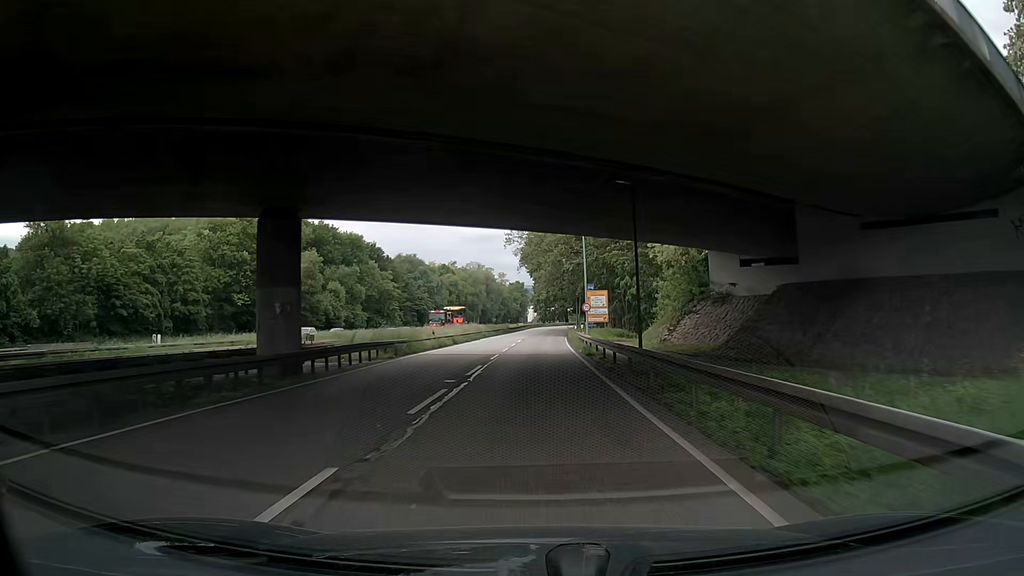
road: trunk_link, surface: asphalt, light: Day
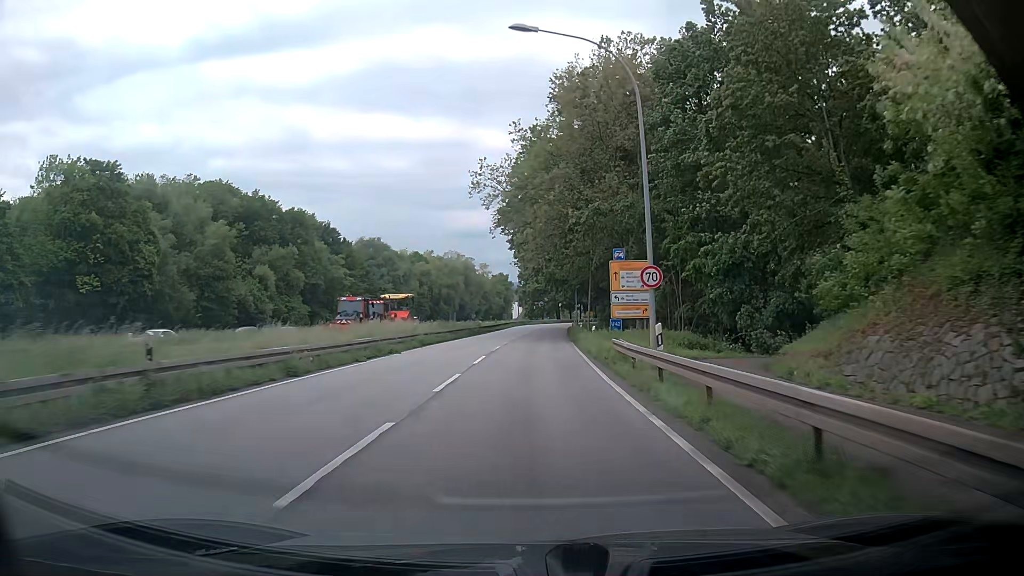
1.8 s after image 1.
(+1.1, +29.4) m; 0°
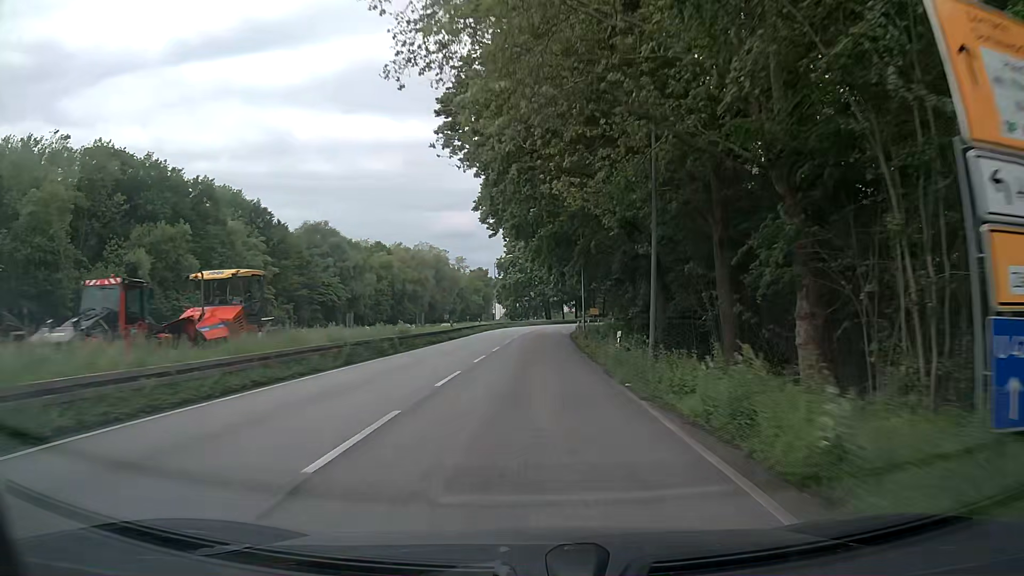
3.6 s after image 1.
(+0.8, +31.0) m; +3°
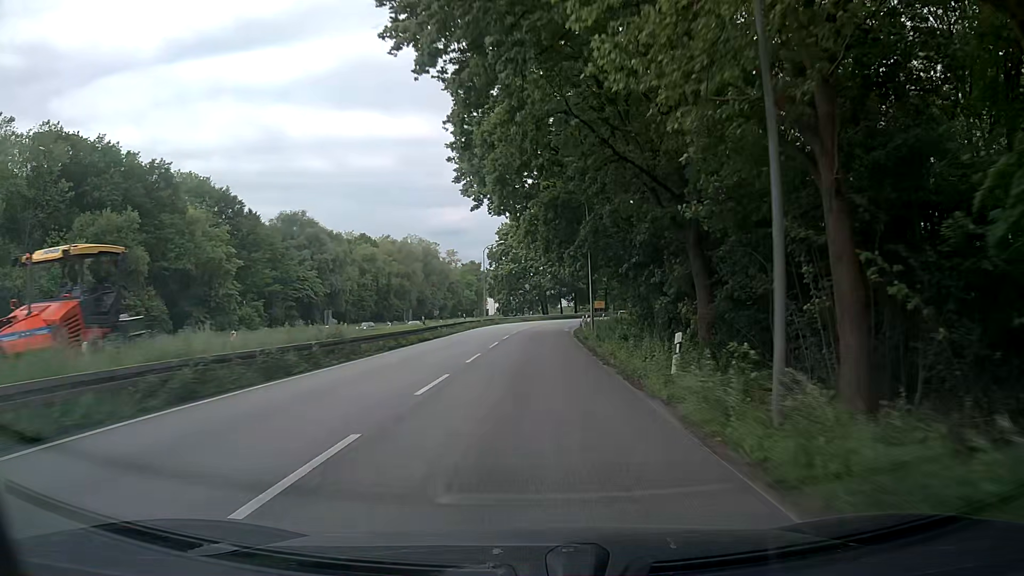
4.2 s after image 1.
(0.0, +10.3) m; 0°
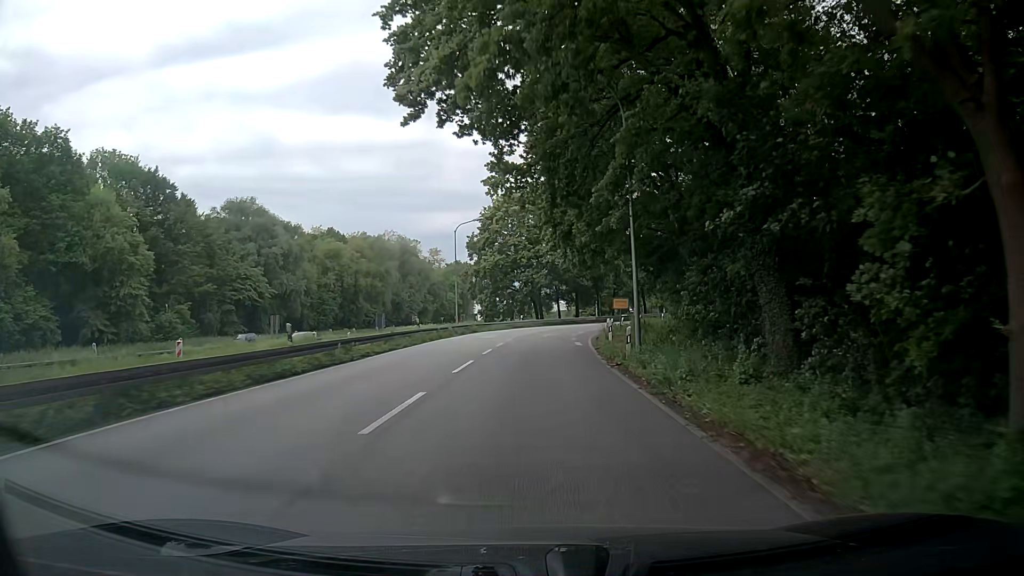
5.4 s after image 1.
(+0.1, +19.9) m; 0°
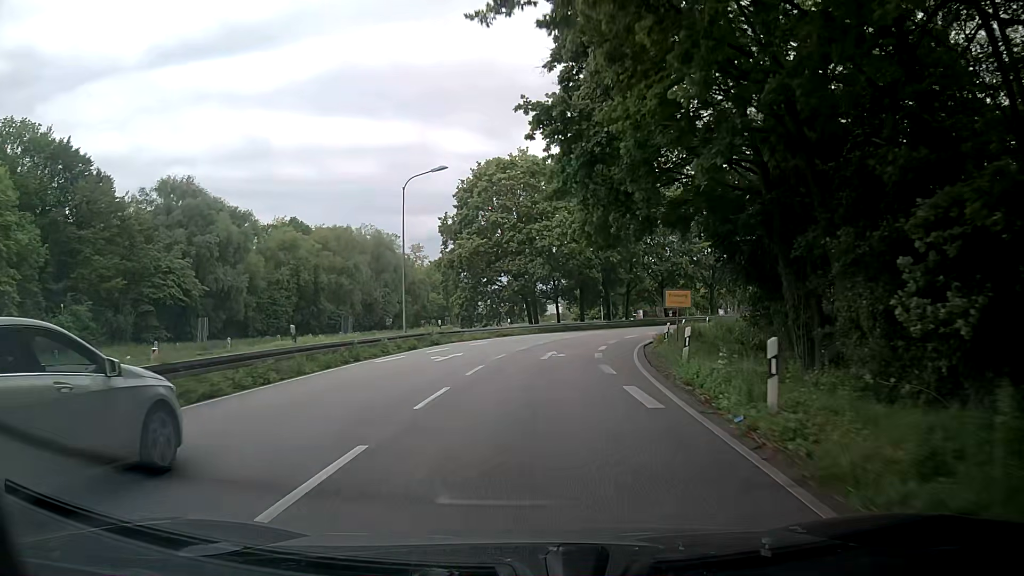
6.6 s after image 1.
(+0.3, +18.6) m; +1°
